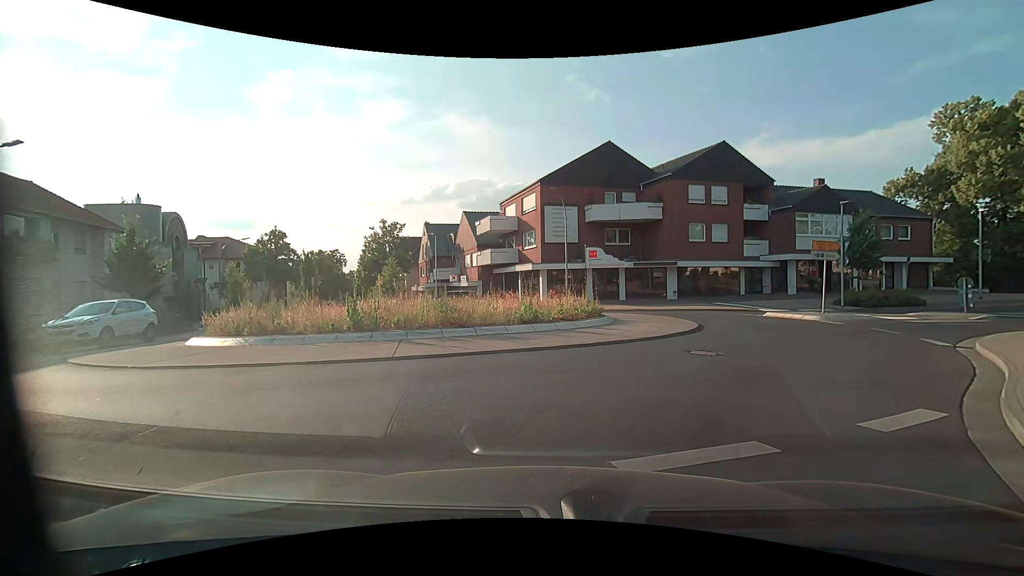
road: unclassified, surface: asphalt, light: Day
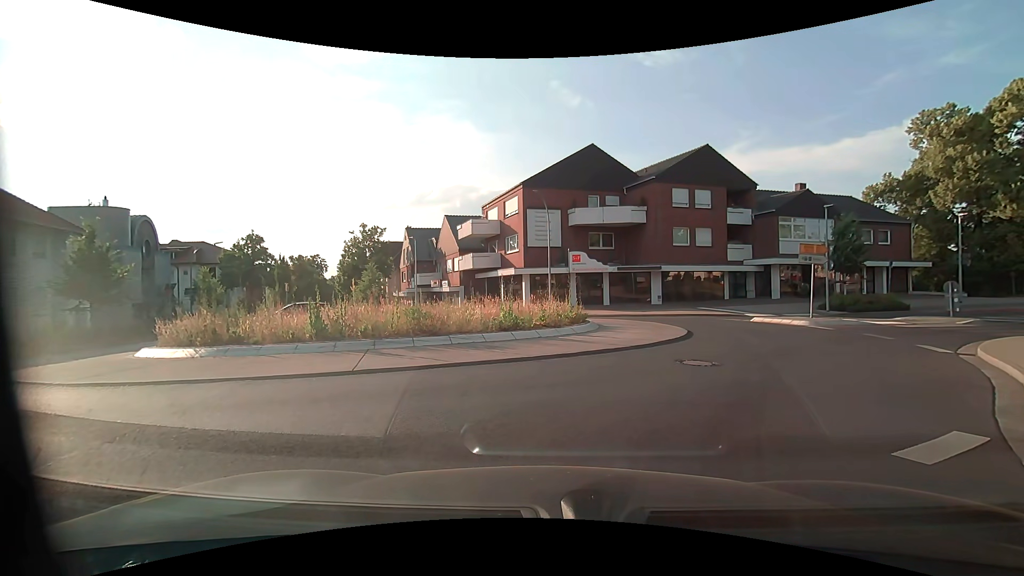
(0.0, +0.8) m; 0°
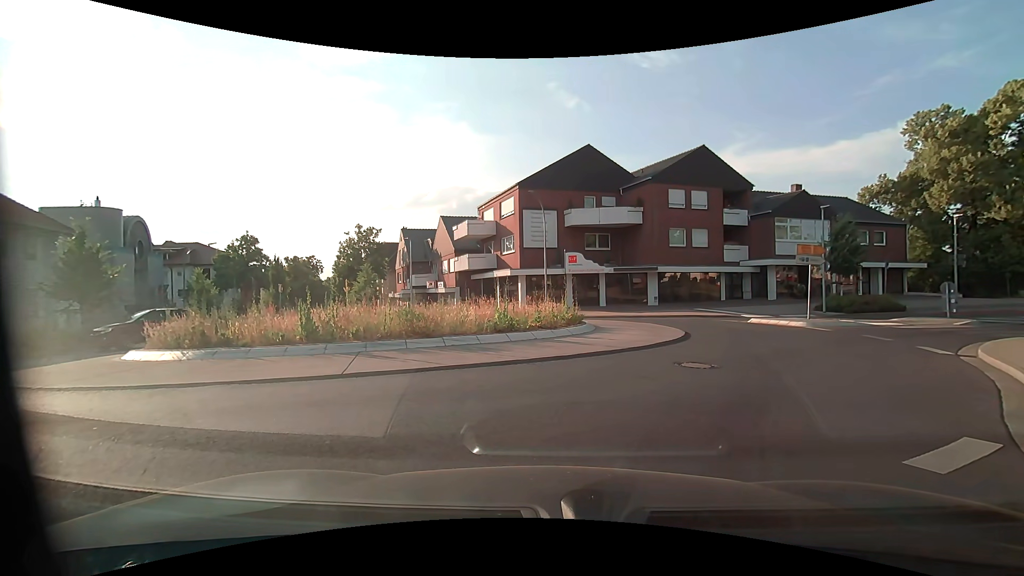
(0.0, +0.2) m; 0°
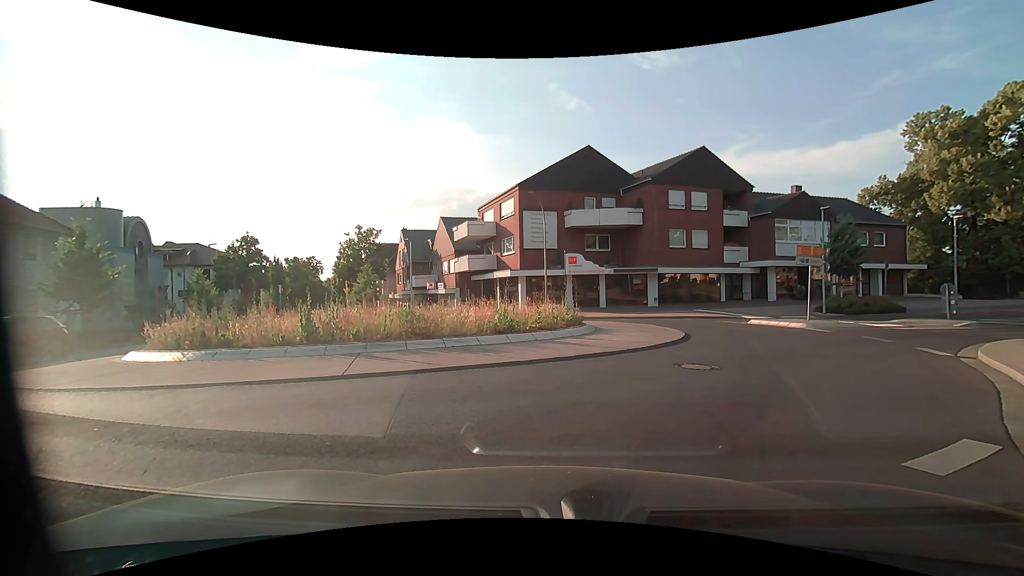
(0.0, +0.1) m; 0°
(+3, +9) (+10, +17) (+18, +22) (+28, +25) (+38, +27) (+47, +30) (+57, +32) (+67, +33) (+77, +34) (+87, +34) m
